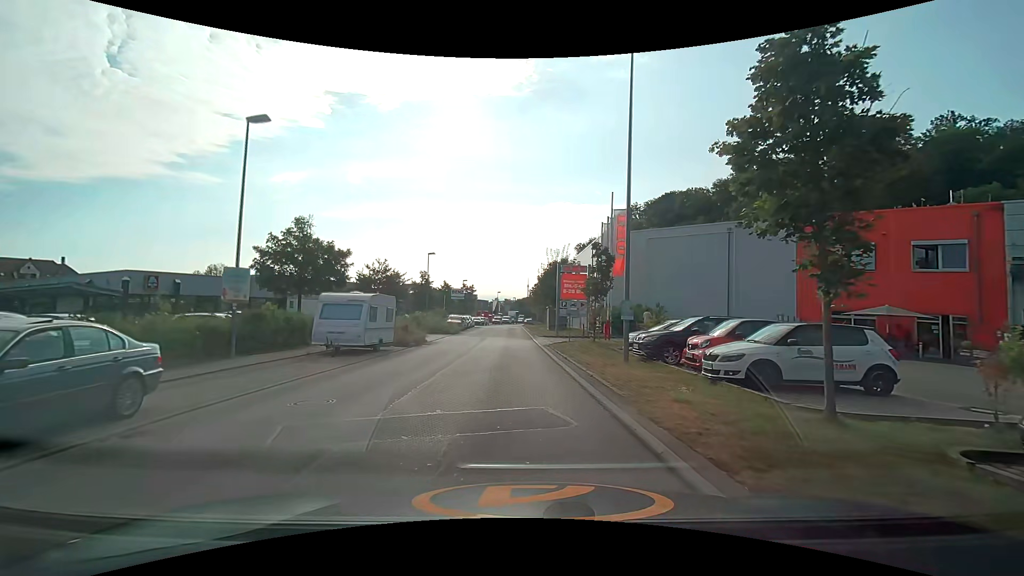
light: Day
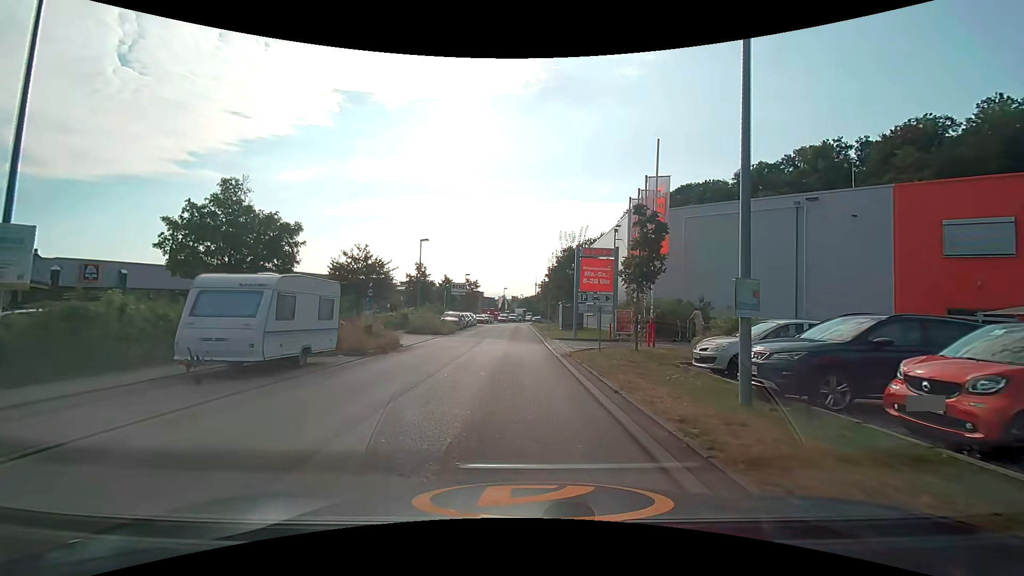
(-0.1, +7.8) m; -1°
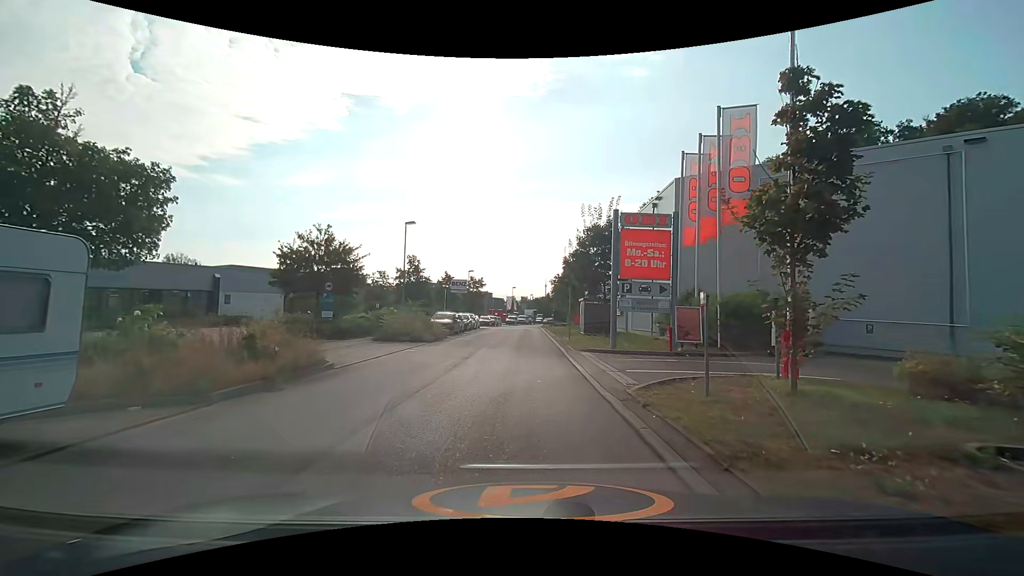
(-0.1, +9.2) m; -1°
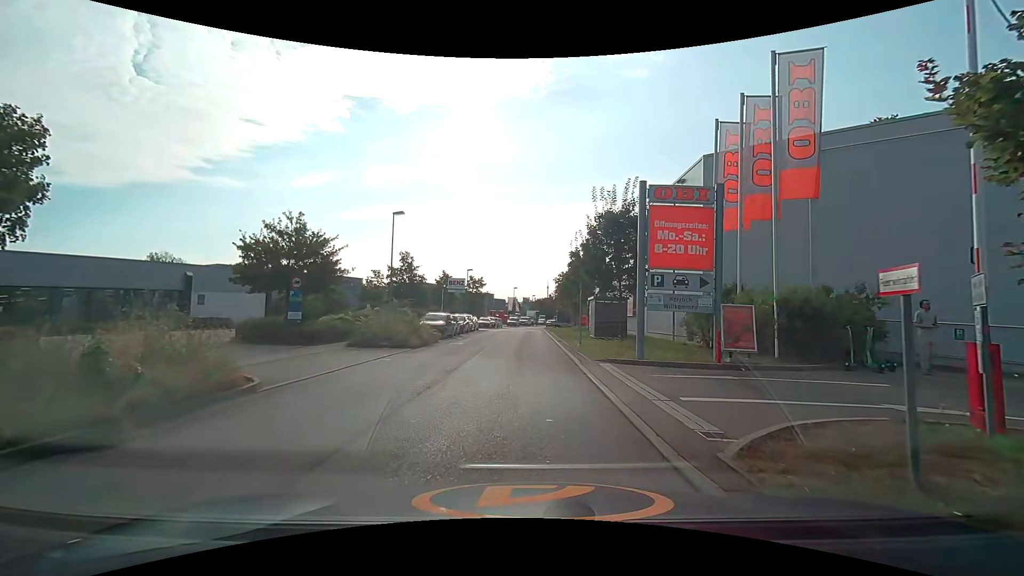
(0.0, +4.0) m; -1°
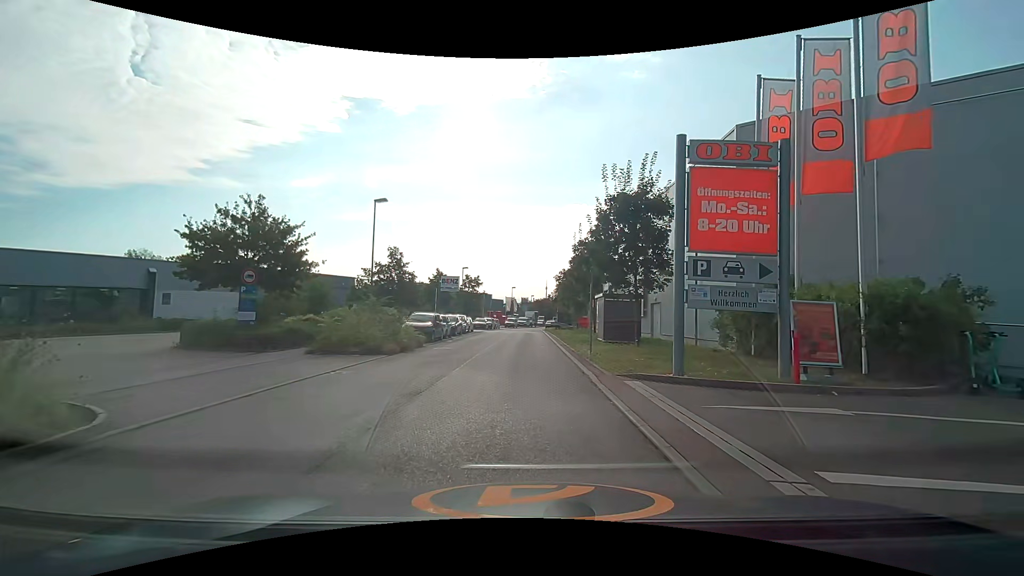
(0.0, +3.7) m; 0°
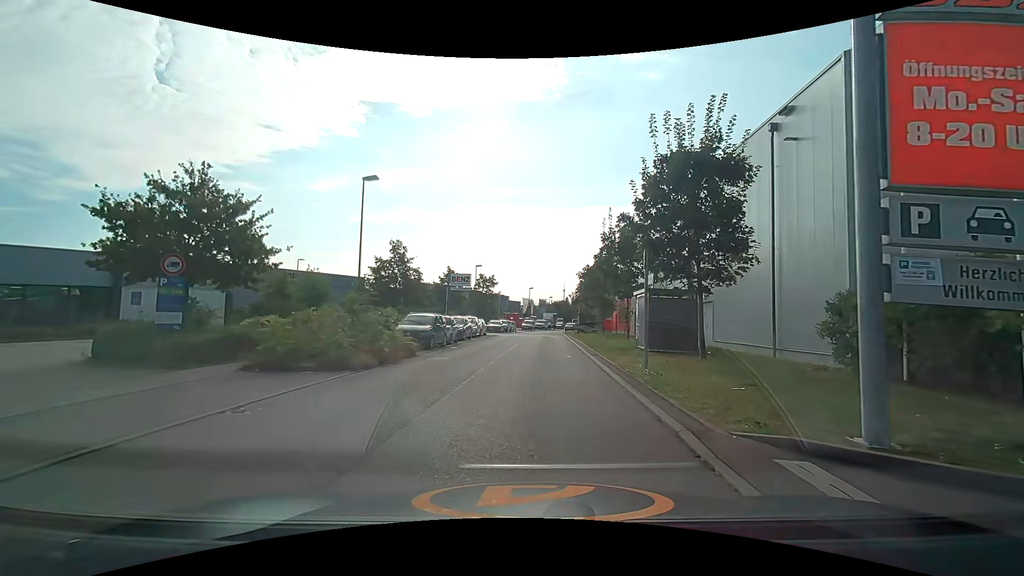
(-0.1, +5.3) m; -1°
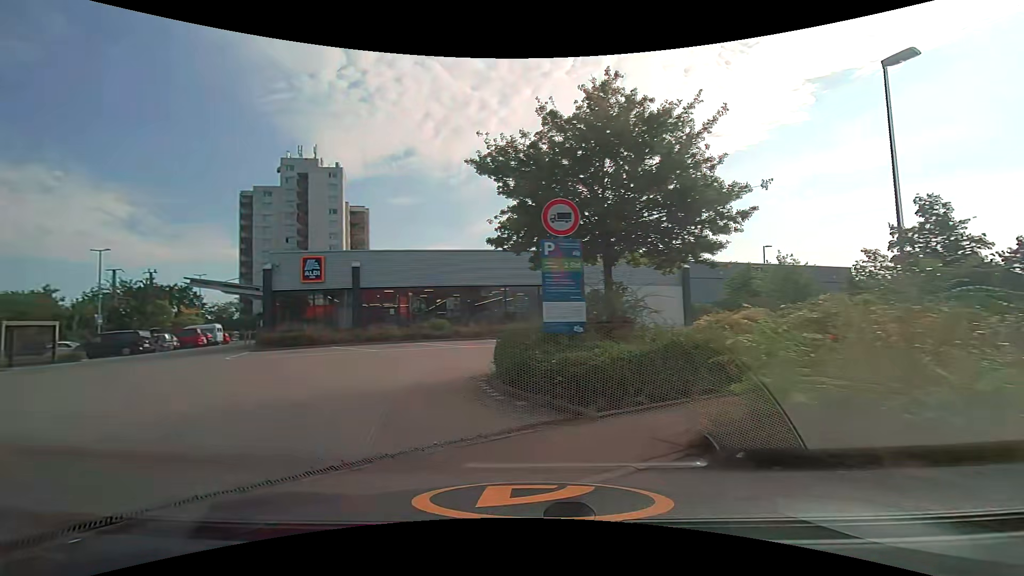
(-3.0, +8.9) m; -45°
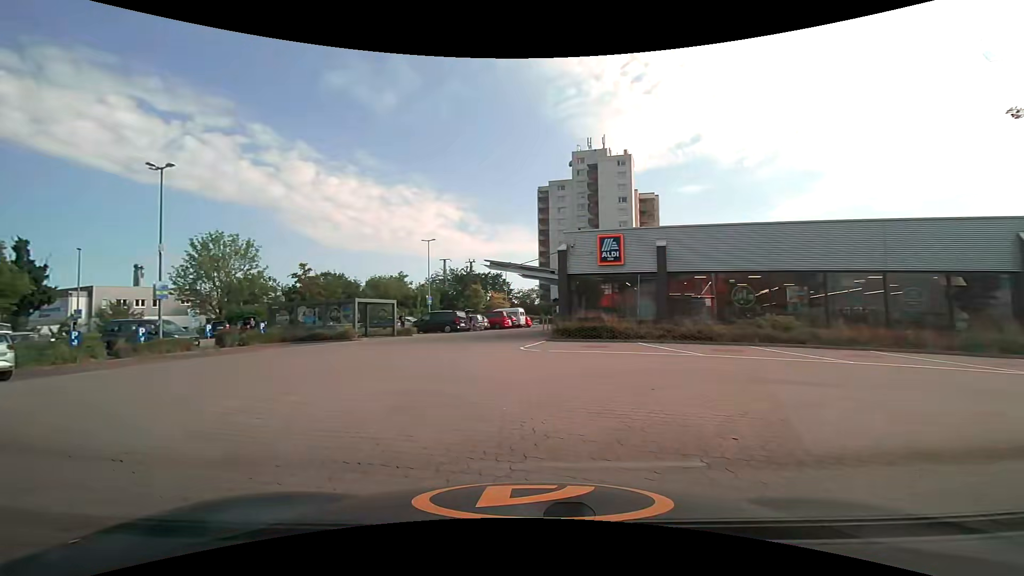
(-1.8, +5.0) m; -38°
